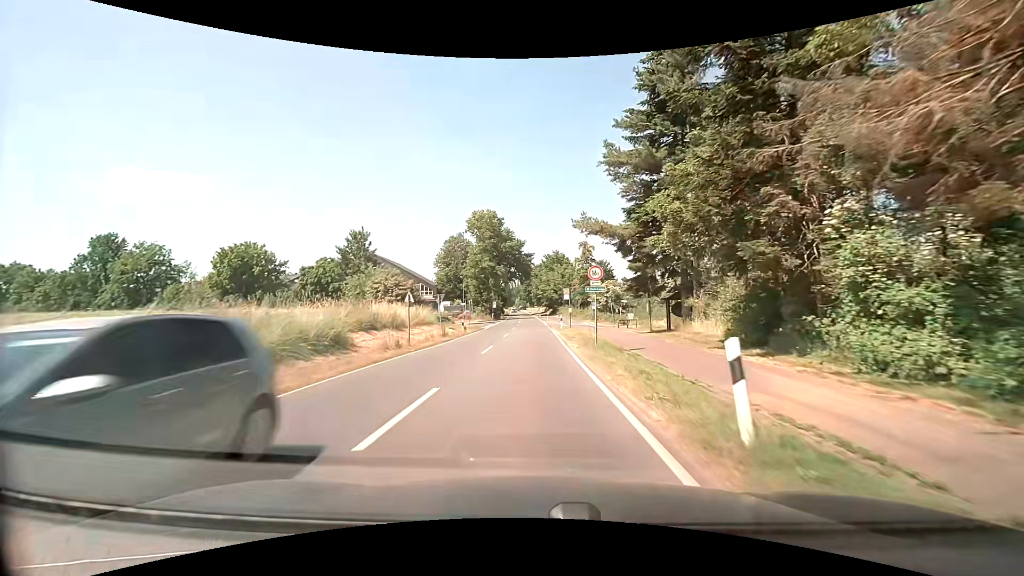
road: secondary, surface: asphalt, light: Day
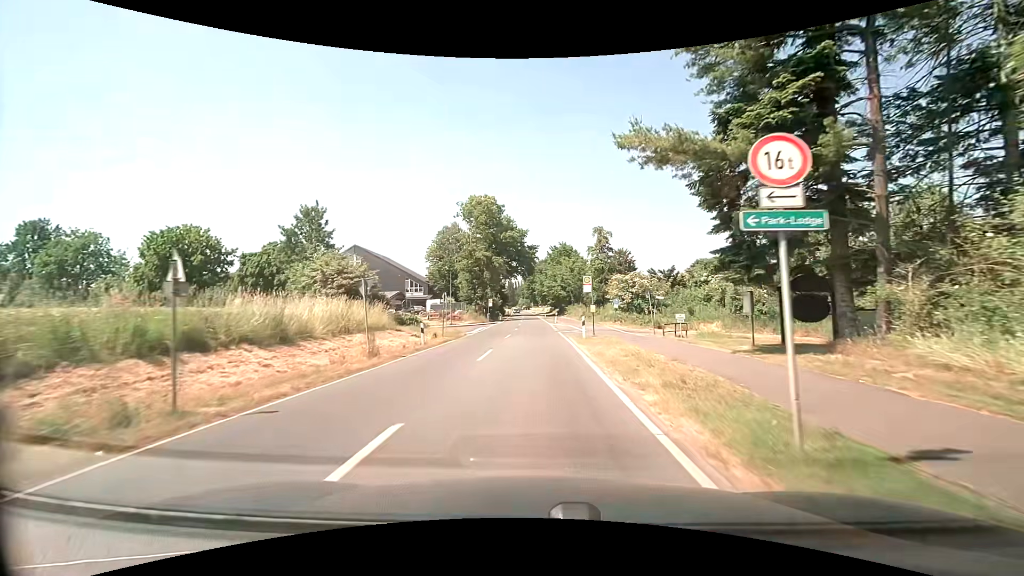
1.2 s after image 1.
(+0.2, +15.0) m; 0°
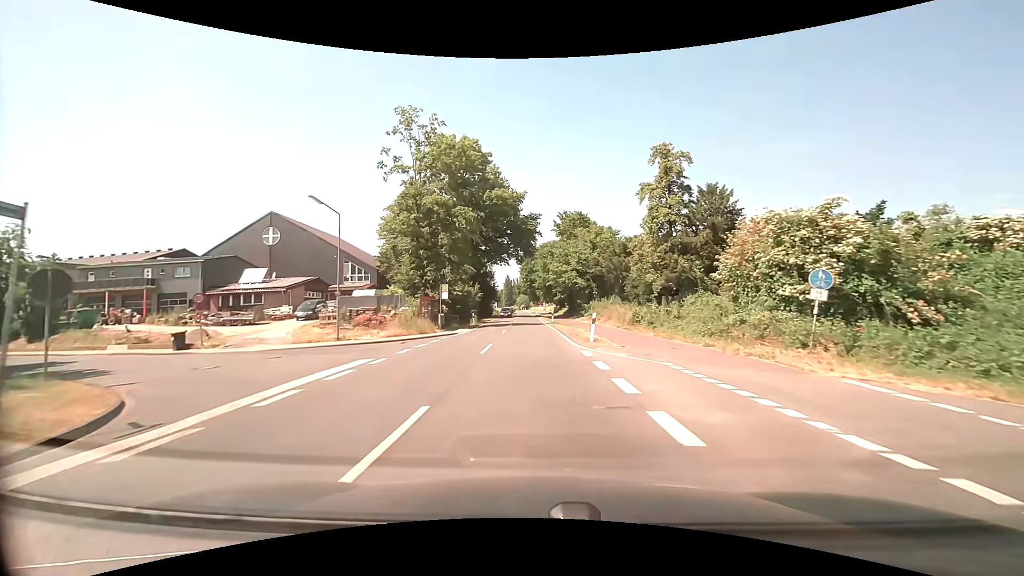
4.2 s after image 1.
(+0.2, +35.7) m; +1°
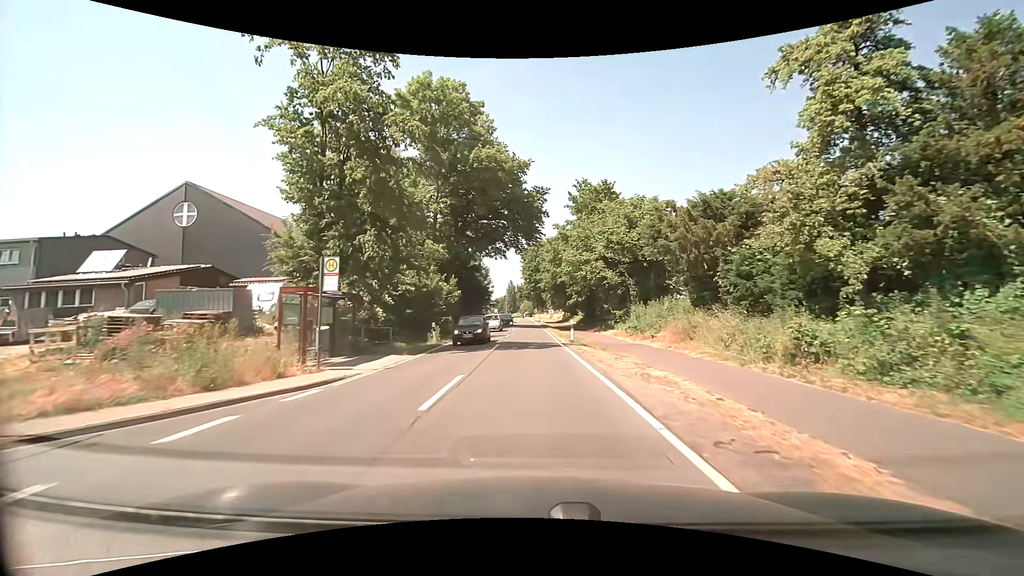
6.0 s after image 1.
(-0.2, +20.3) m; -1°
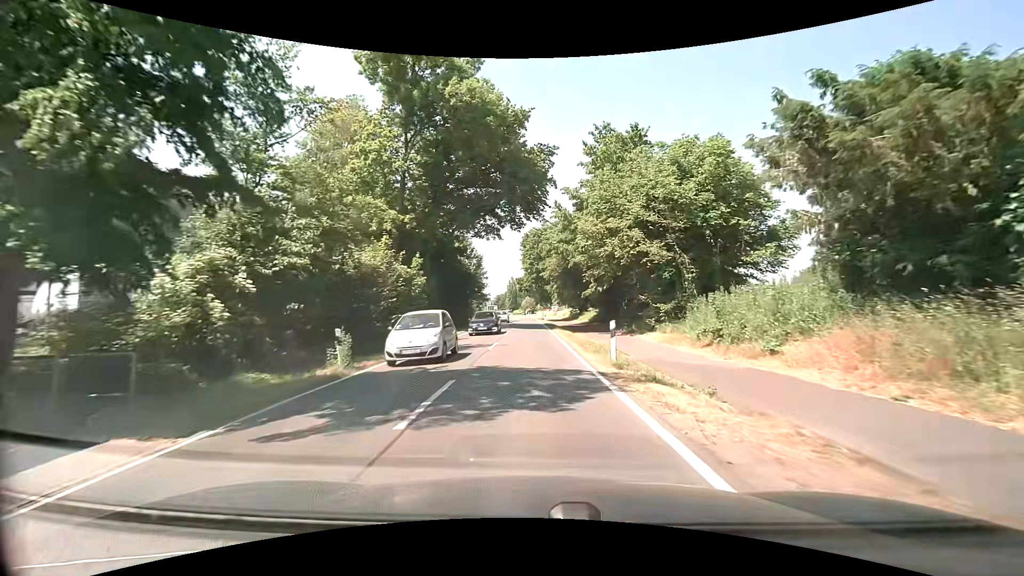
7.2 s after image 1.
(0.0, +13.6) m; 0°
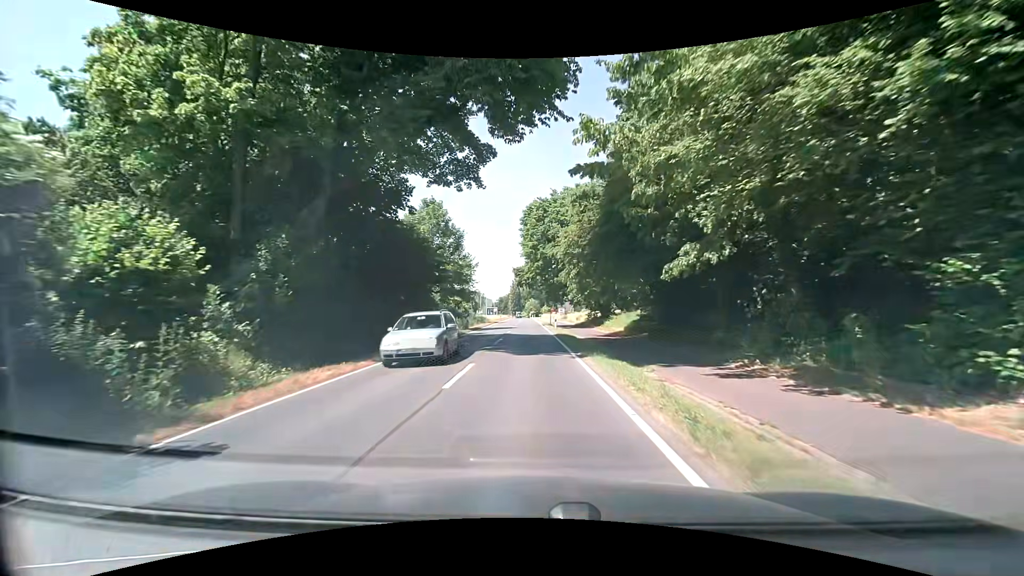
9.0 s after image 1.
(-0.1, +21.3) m; 0°
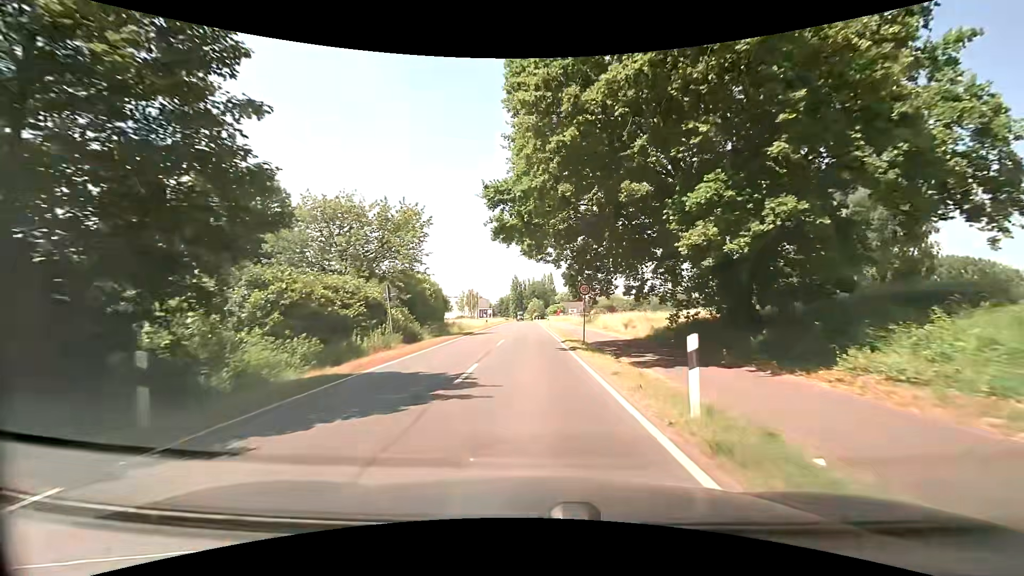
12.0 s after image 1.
(-0.4, +35.6) m; -1°
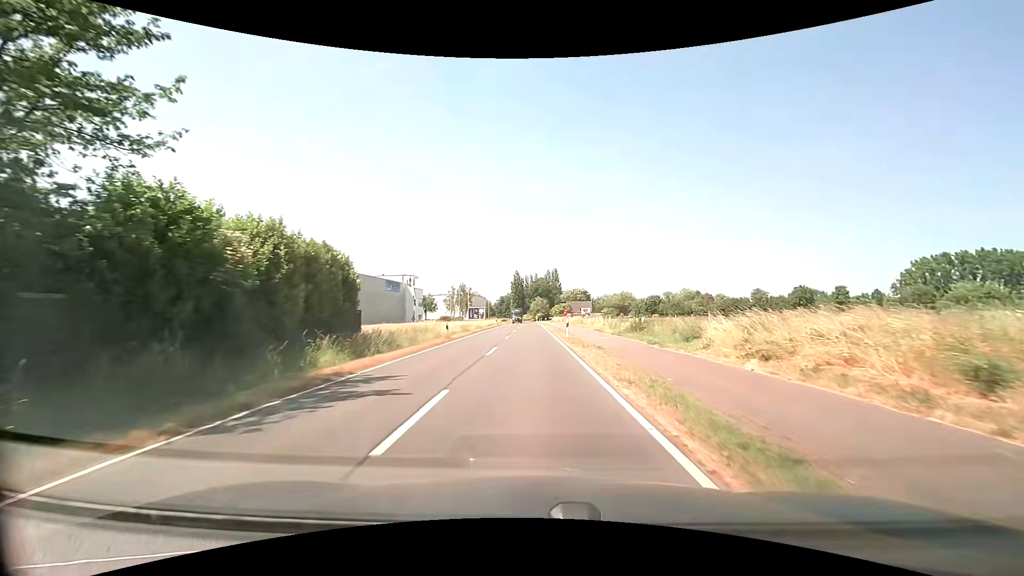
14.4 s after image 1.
(0.0, +29.0) m; 0°
(0, +10) (0, +20) (0, +30) (0, +40) (0, +50) (0, +60) (0, +70) (0, +80) (0, +90) (0, +100) m
